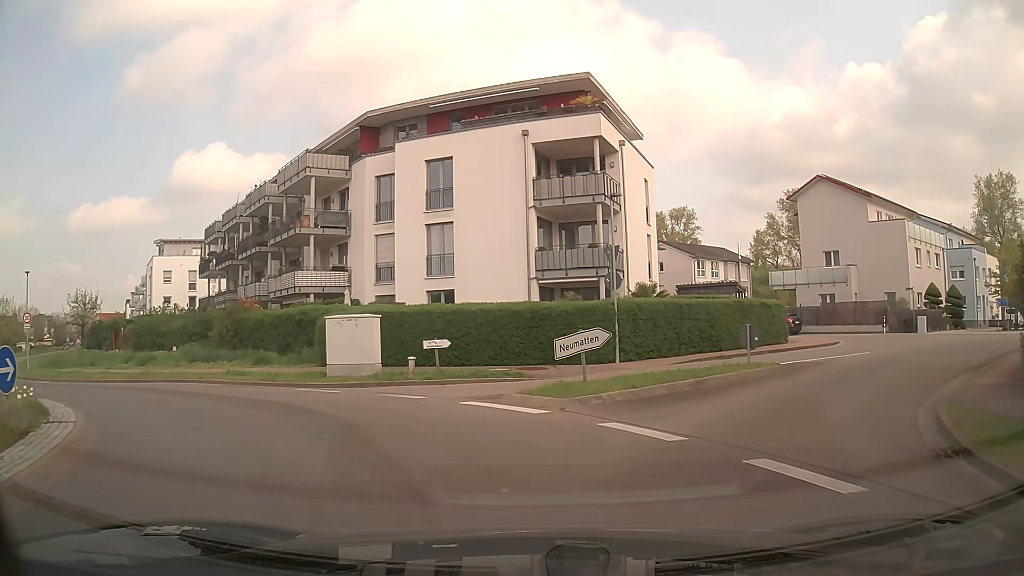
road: secondary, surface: asphalt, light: Day
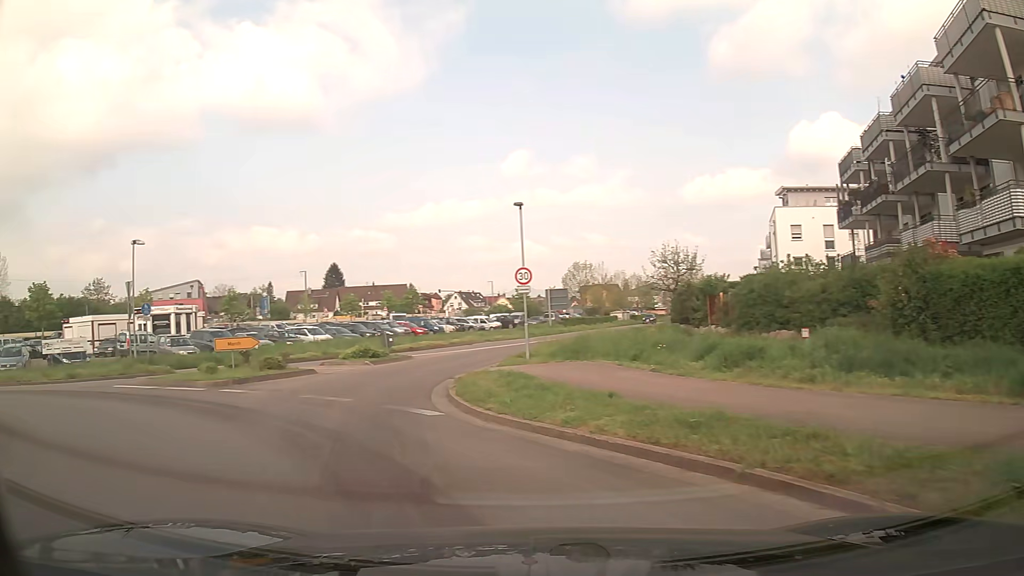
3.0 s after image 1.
(-6.4, +14.4) m; -54°
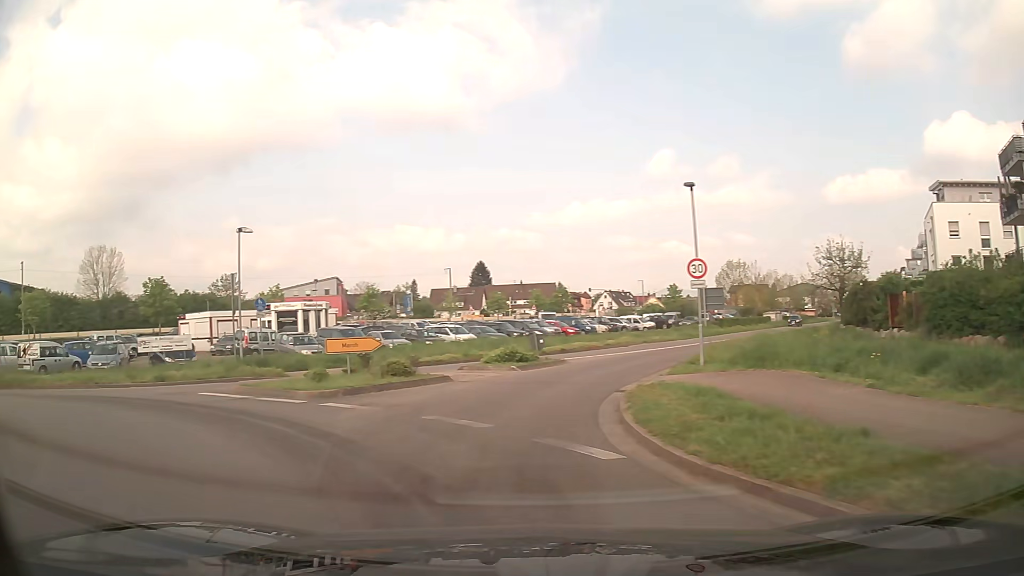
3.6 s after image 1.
(-0.4, +3.3) m; -13°
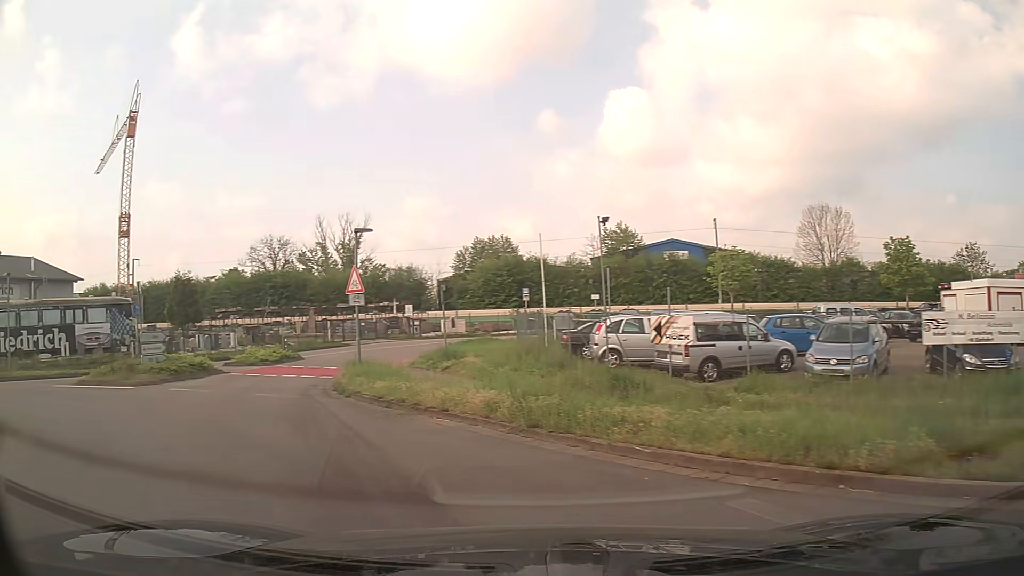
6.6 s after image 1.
(-8.2, +13.3) m; -63°
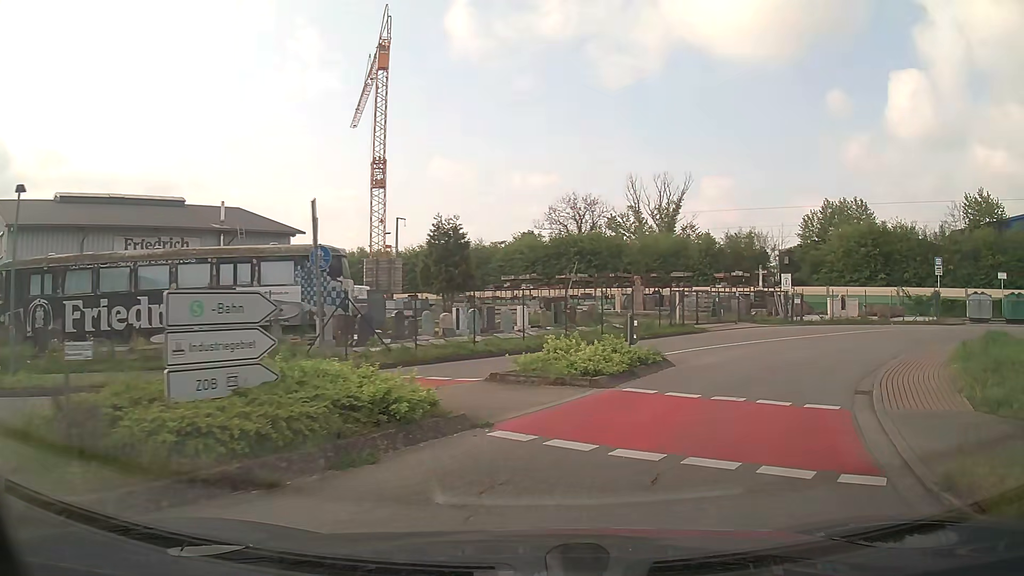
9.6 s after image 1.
(-5.9, +14.7) m; -26°
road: unclassified
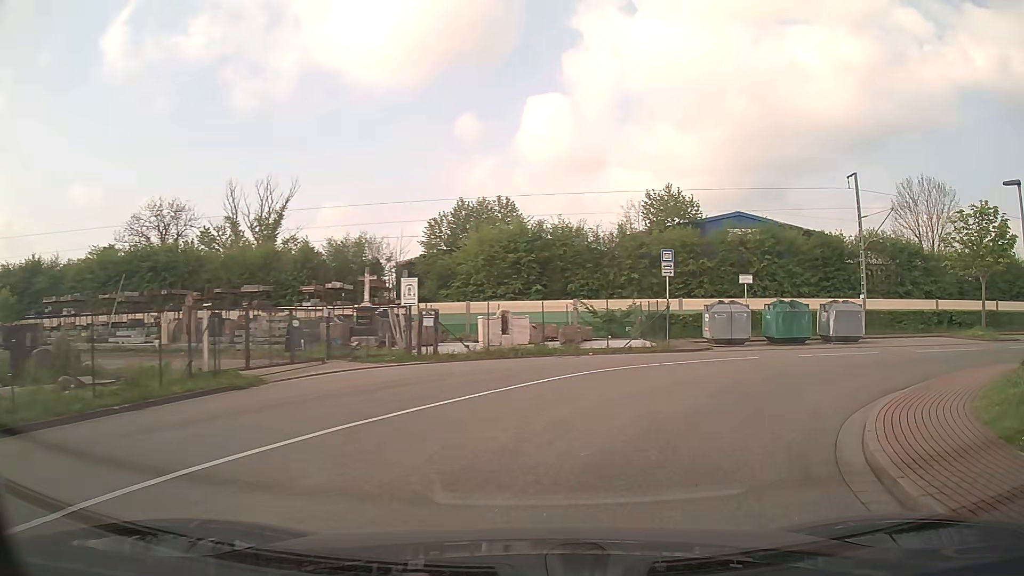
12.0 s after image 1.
(+4.0, +13.1) m; +33°
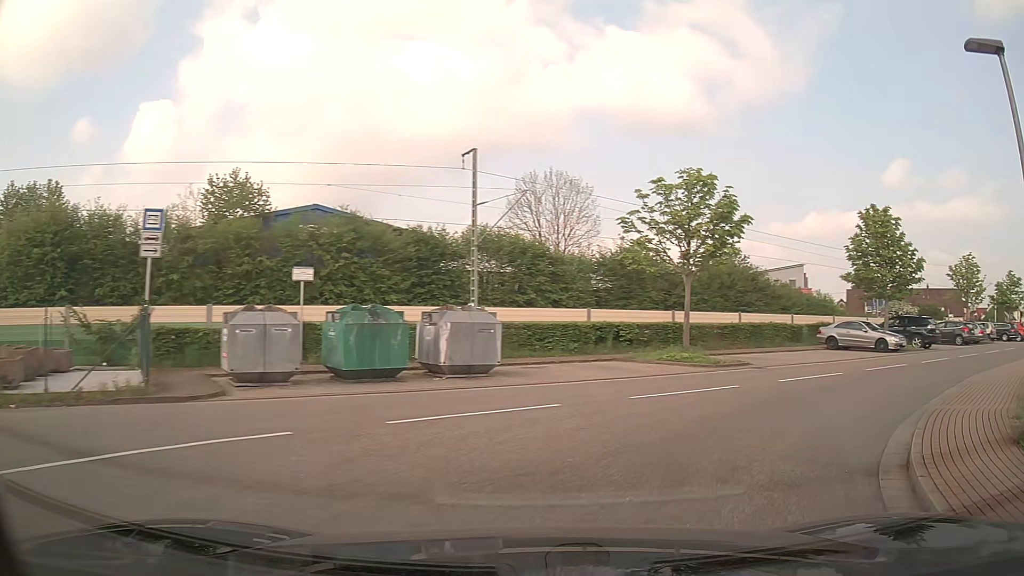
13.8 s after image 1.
(+3.1, +10.4) m; +36°
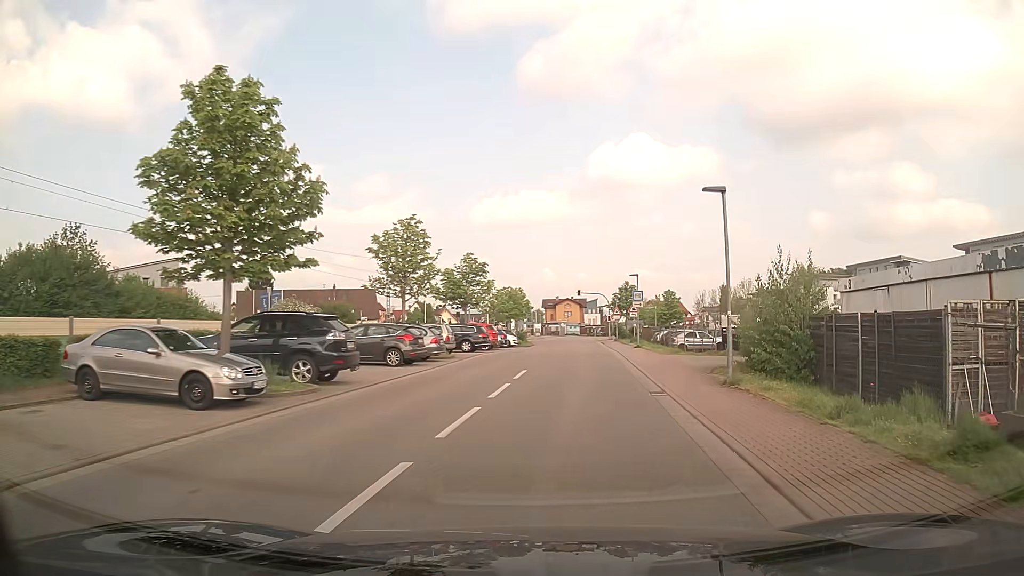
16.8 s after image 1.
(+9.6, +16.6) m; +50°
(+1, +10) (+2, +20) (+2, +30) (+3, +40) (+4, +50) (+5, +60) (+6, +70) (+7, +80) (+6, +90) (-1, +97) m
